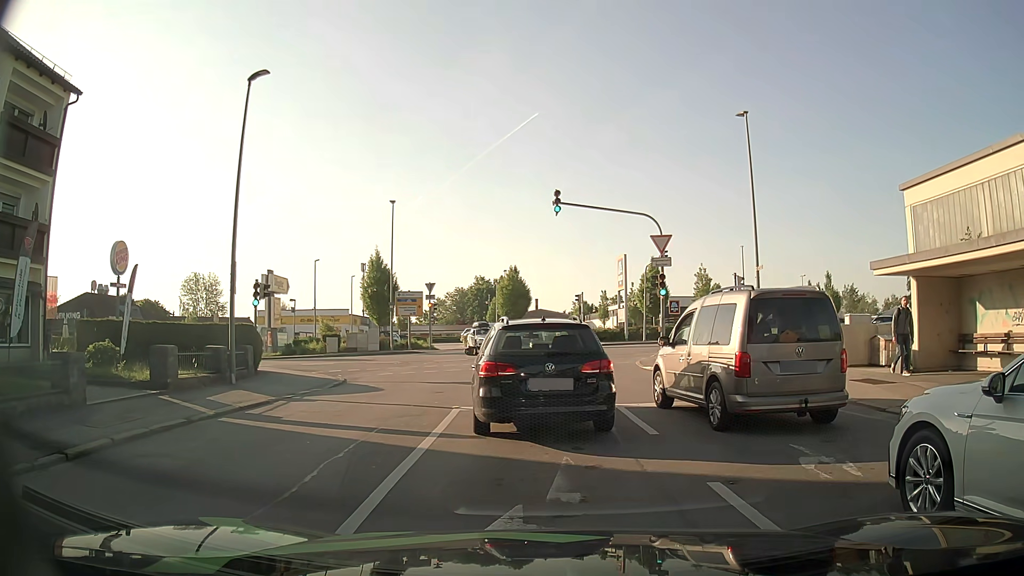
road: residential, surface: asphalt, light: Day
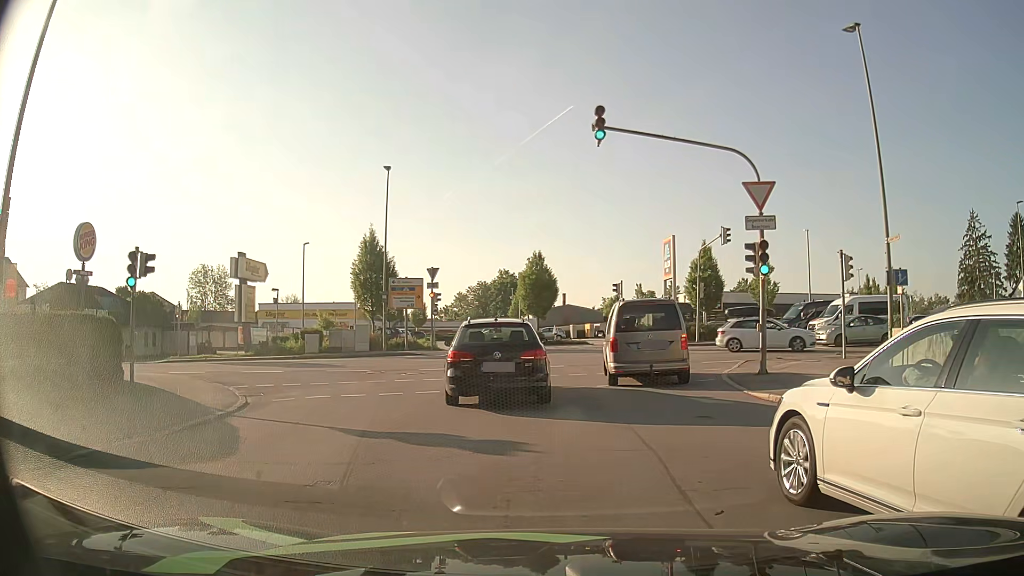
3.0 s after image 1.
(-0.6, +9.5) m; -5°
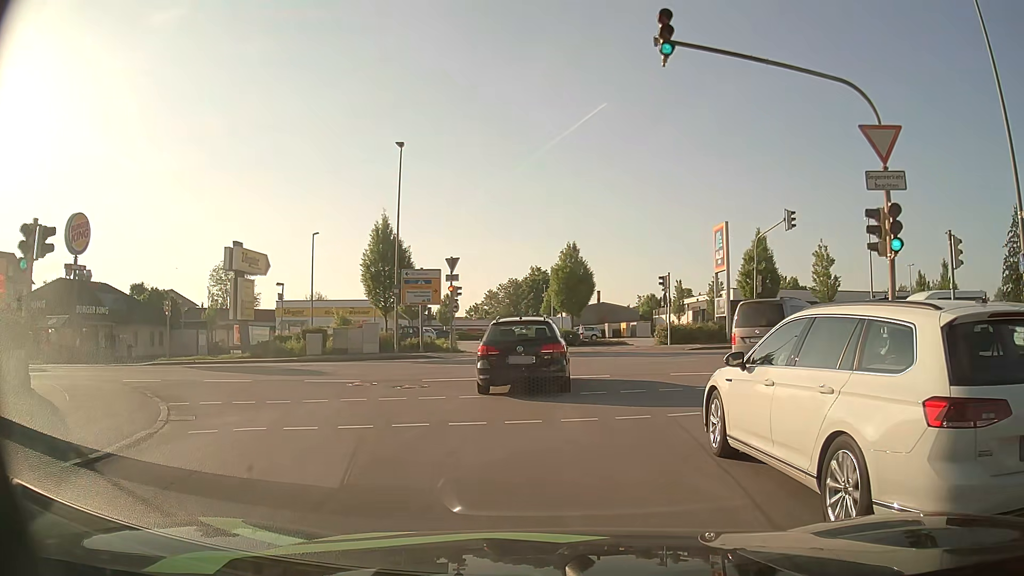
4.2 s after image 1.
(-0.1, +5.0) m; -1°
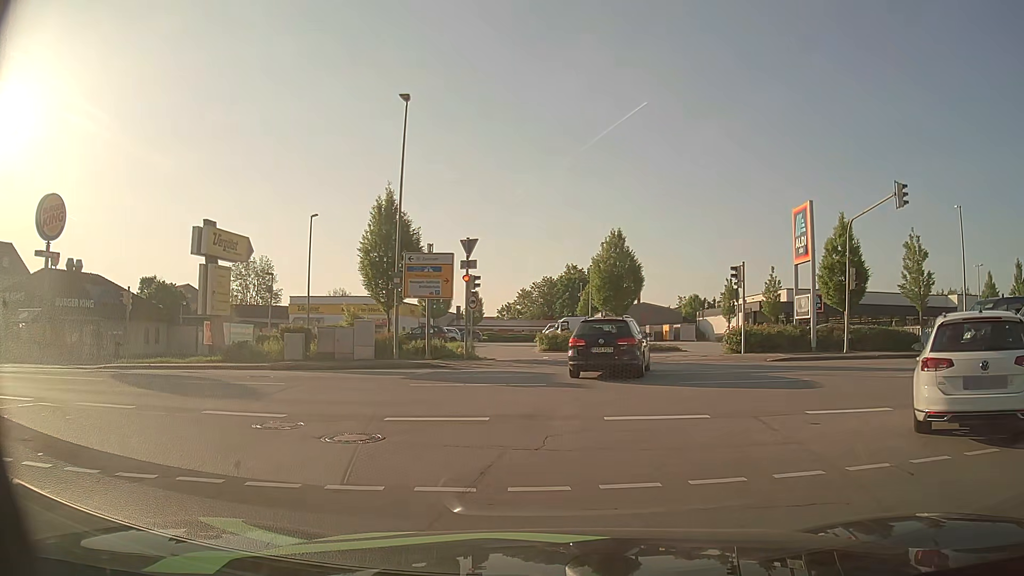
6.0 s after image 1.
(-0.3, +7.1) m; -5°
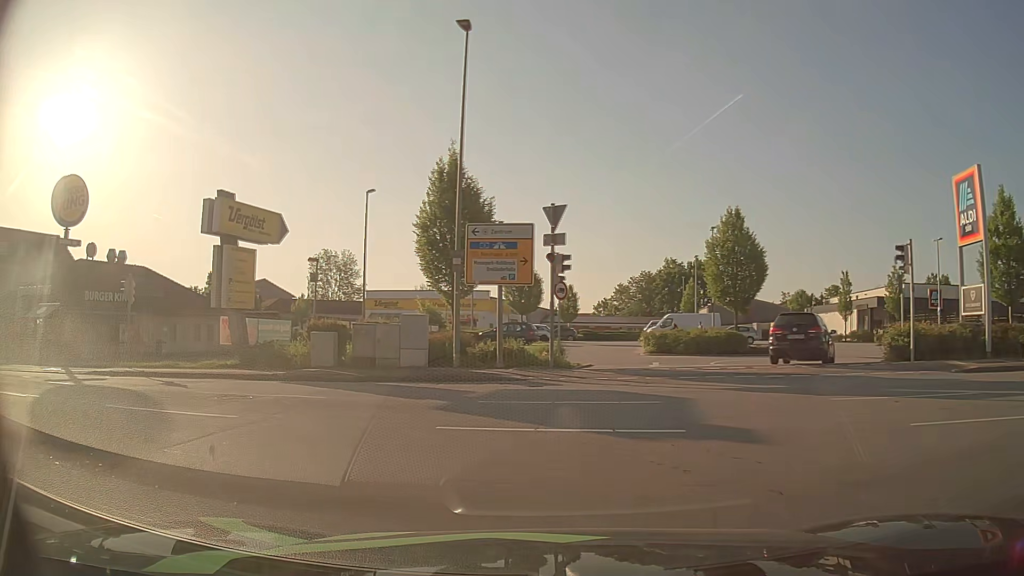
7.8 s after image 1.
(-0.1, +6.8) m; -6°
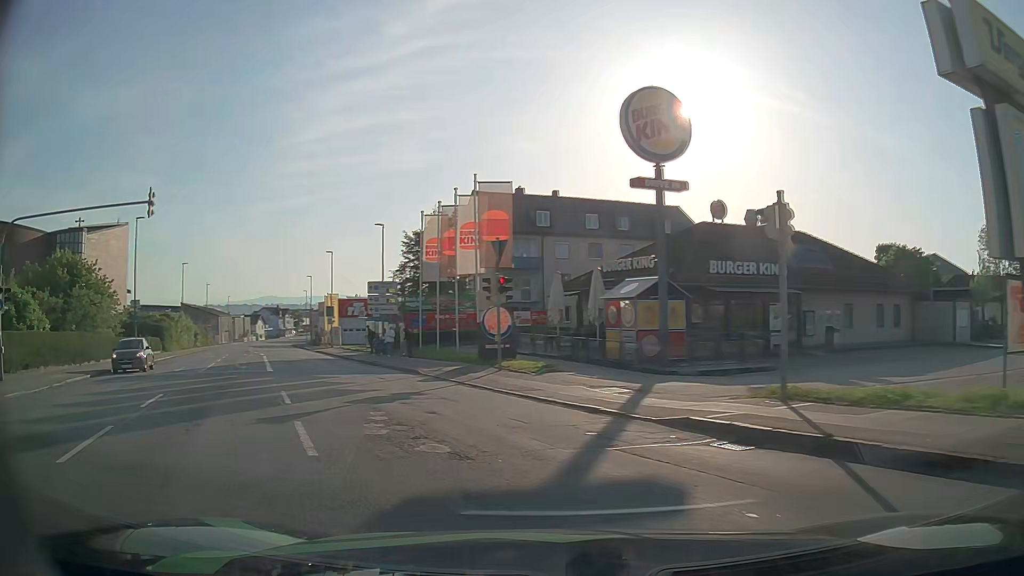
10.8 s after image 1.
(-7.6, +13.1) m; -57°
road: tertiary
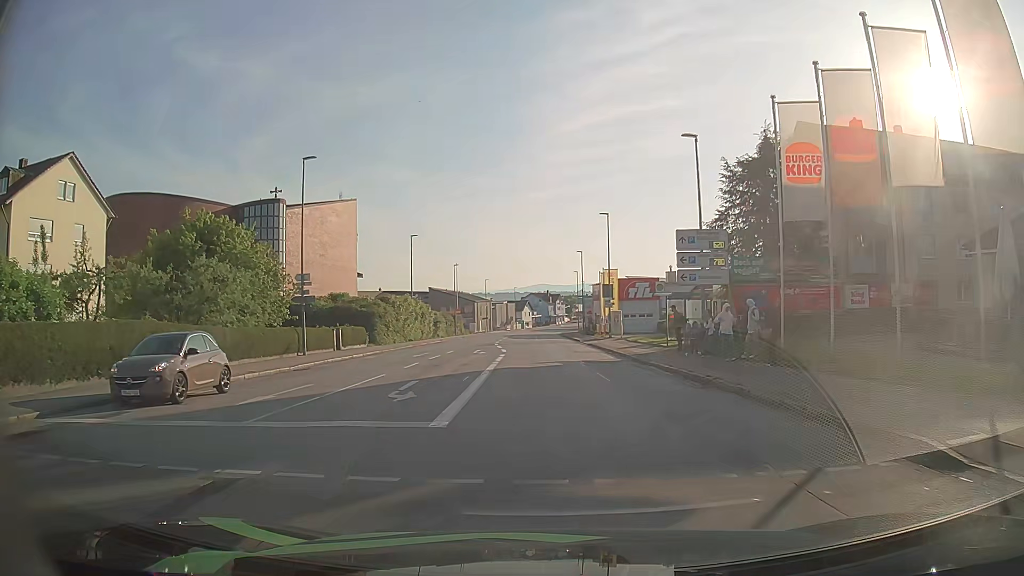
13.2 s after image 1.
(-5.3, +16.8) m; -25°
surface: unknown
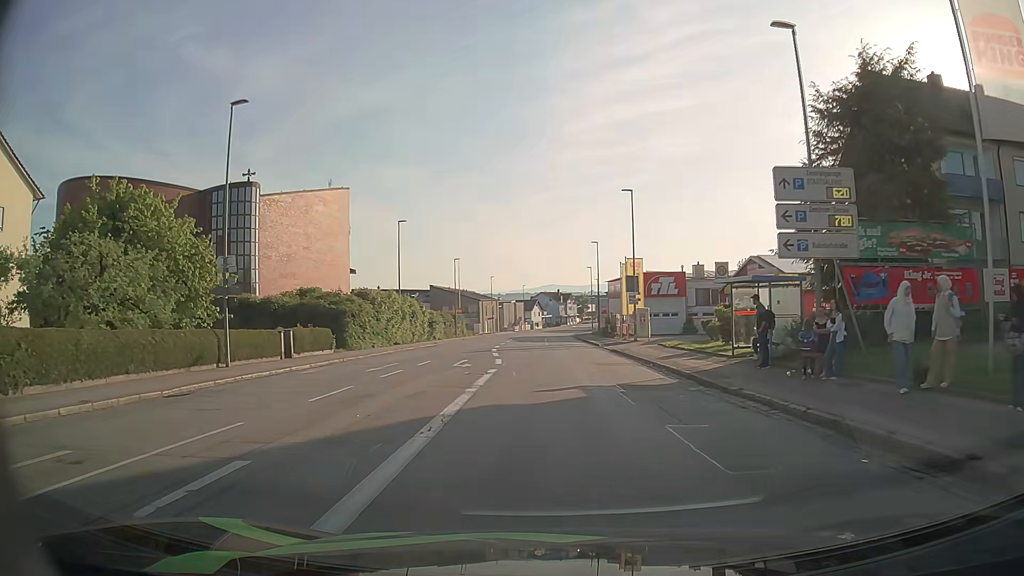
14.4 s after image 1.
(0.0, +10.2) m; -1°
(0, +10) (0, +20) (-1, +30) (-1, +40) (-2, +50) (-2, +60) (-2, +70) (-2, +80) (-2, +90) (-1, +100) m
